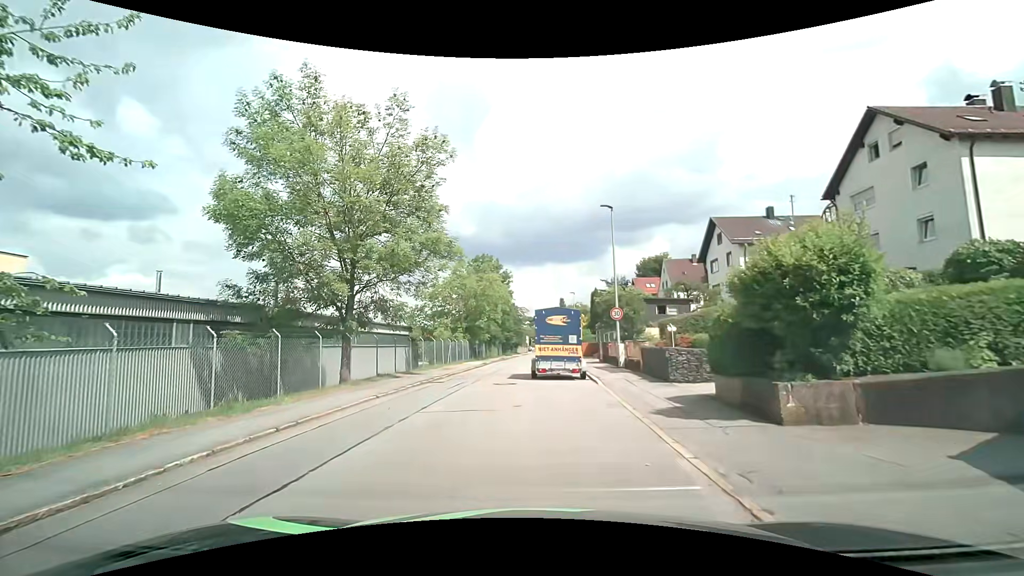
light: Day
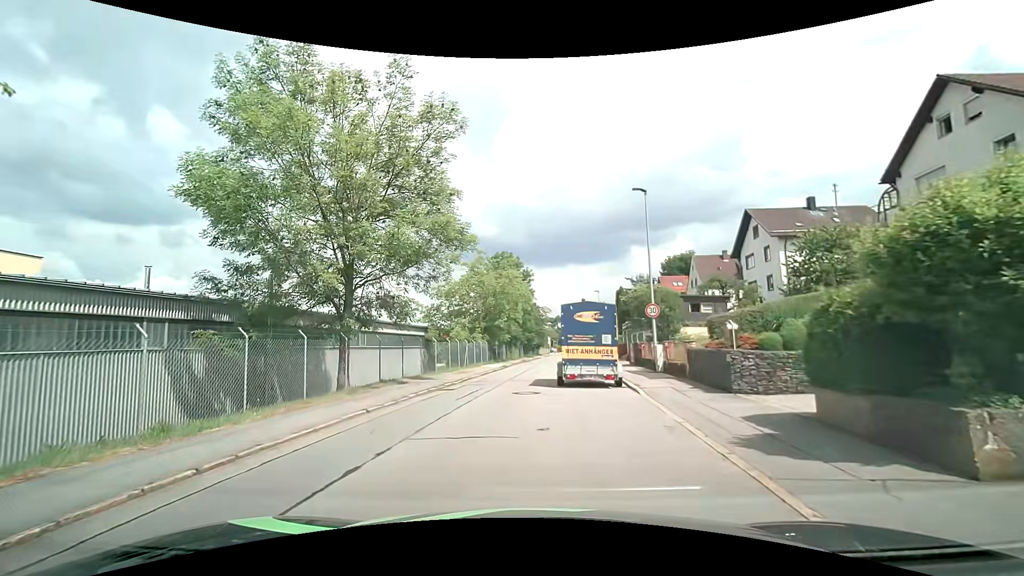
(-0.1, +2.7) m; -3°
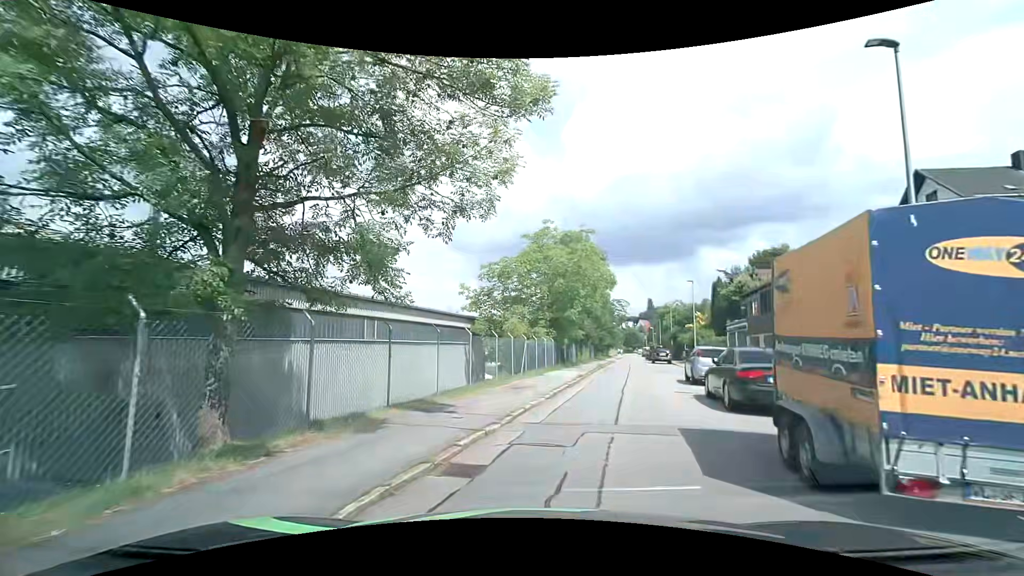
(-1.2, +10.6) m; -8°
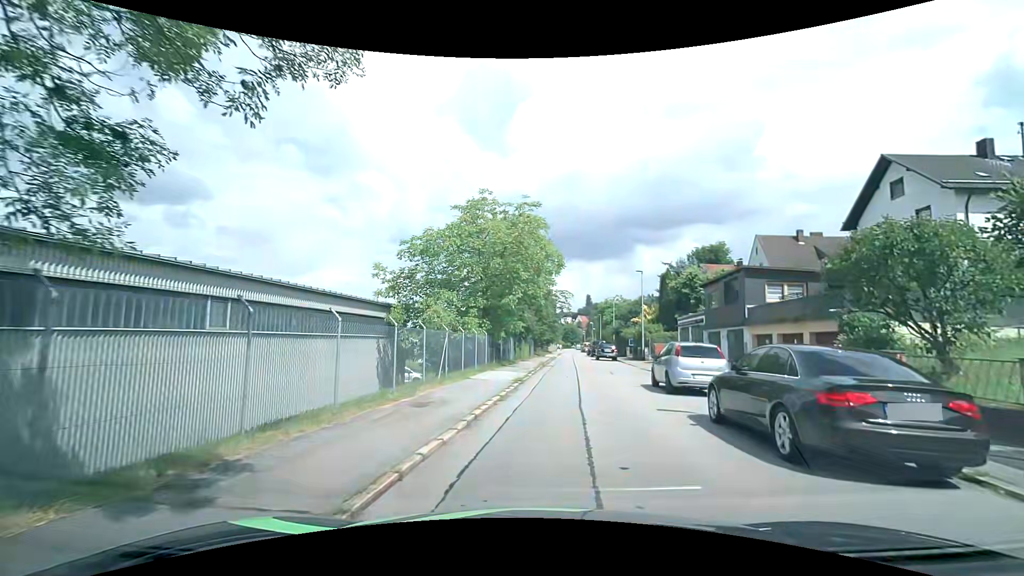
(+0.3, +5.5) m; +8°
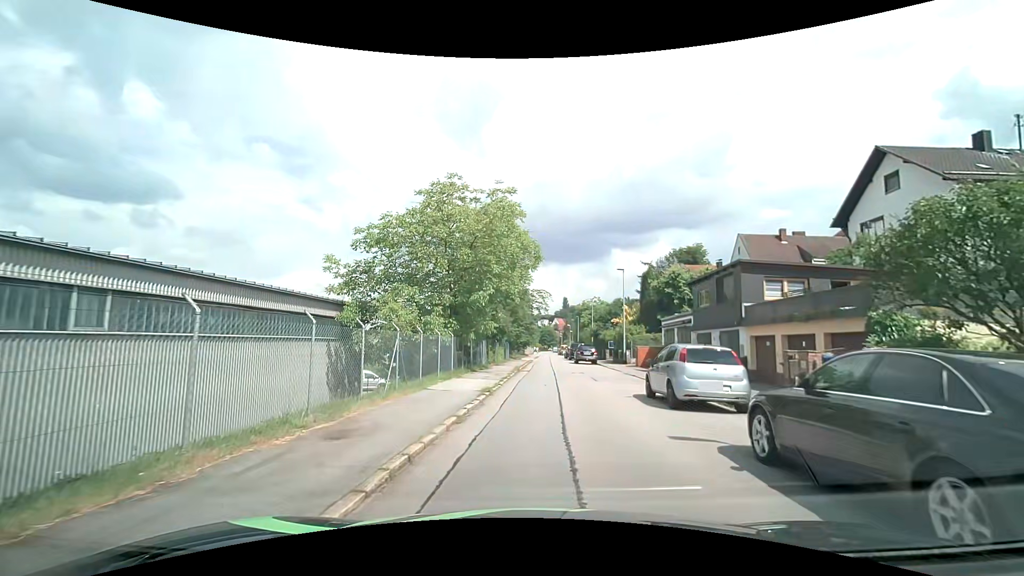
(0.0, +3.0) m; +2°
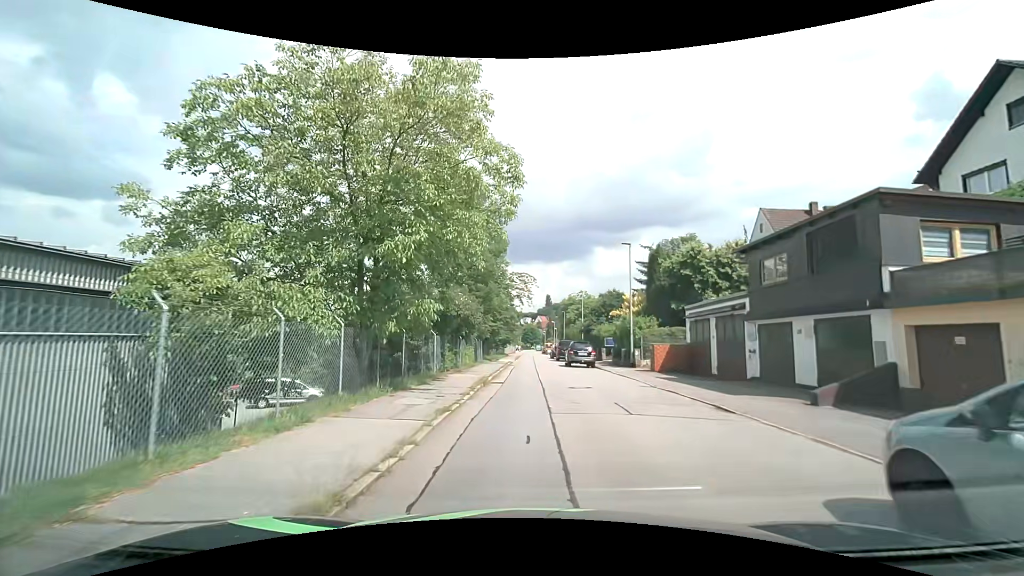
(+0.1, +10.5) m; +2°
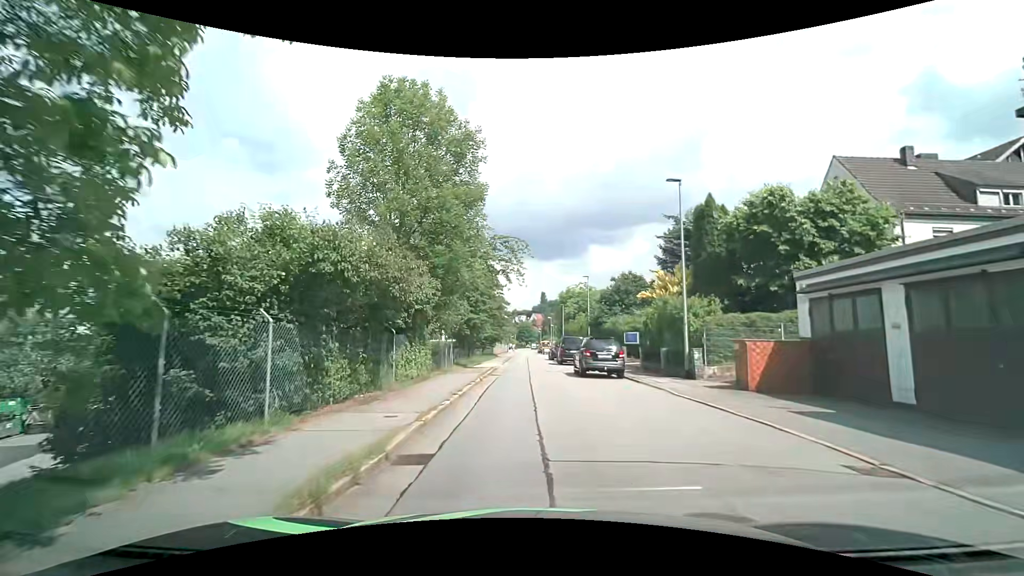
(+0.1, +12.5) m; 0°
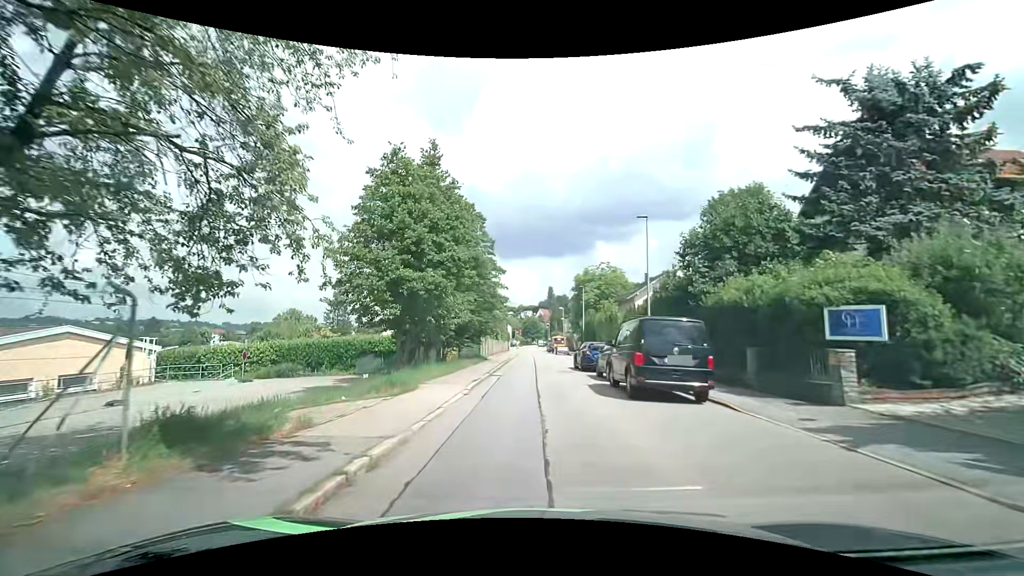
(-0.2, +22.5) m; 0°
(0, +10) (0, +20) (0, +30) (0, +40) (0, +50) (0, +60) (0, +70) (-1, +80) (-1, +90) (0, +100) m
